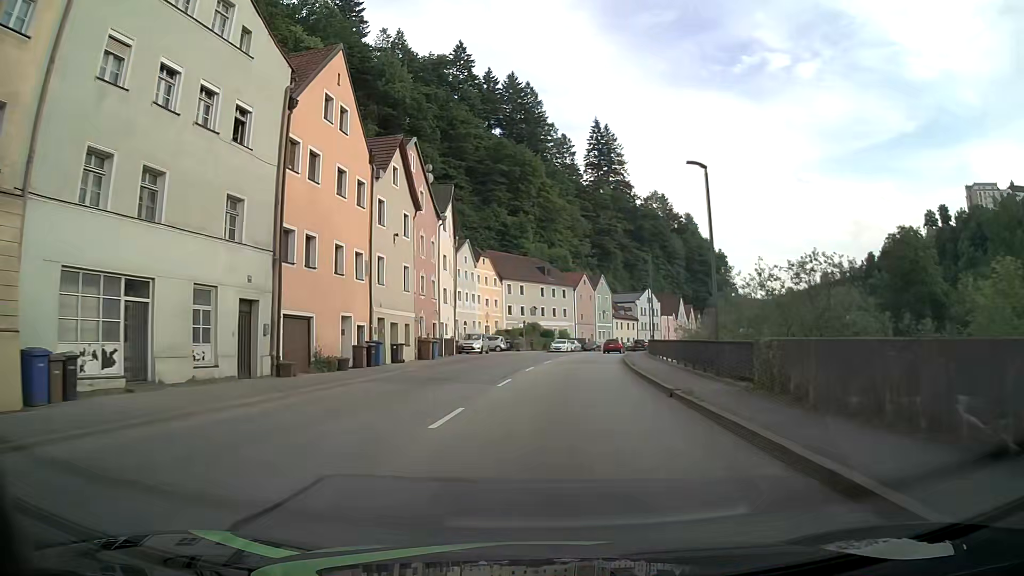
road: primary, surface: asphalt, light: Day
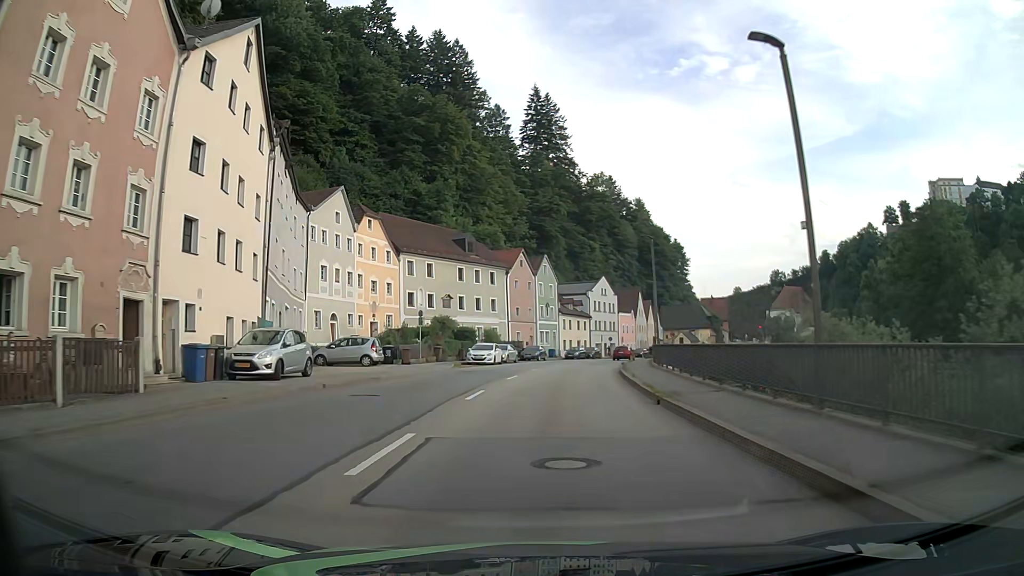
(+1.4, +30.2) m; +5°
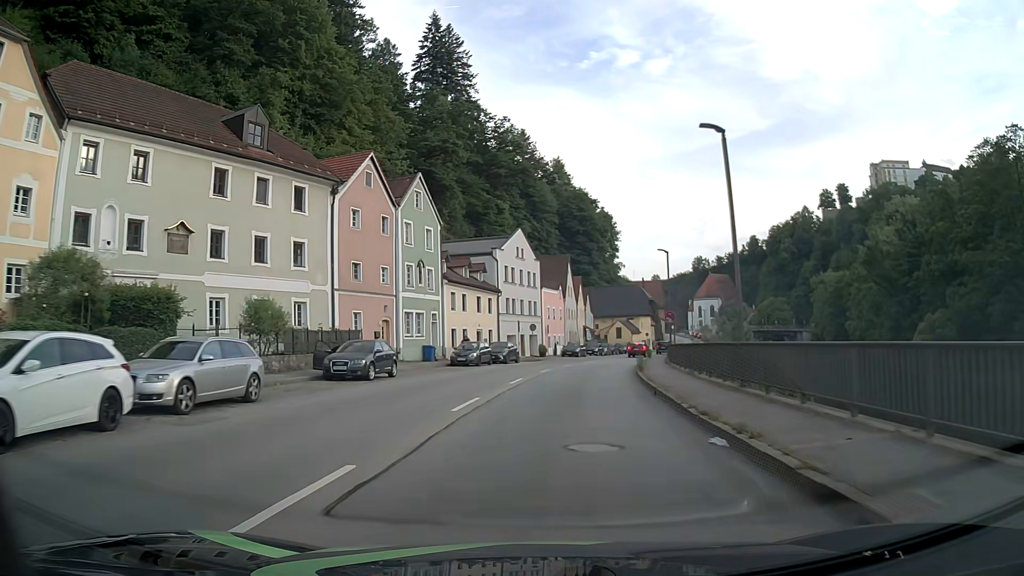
(+2.4, +38.1) m; +8°
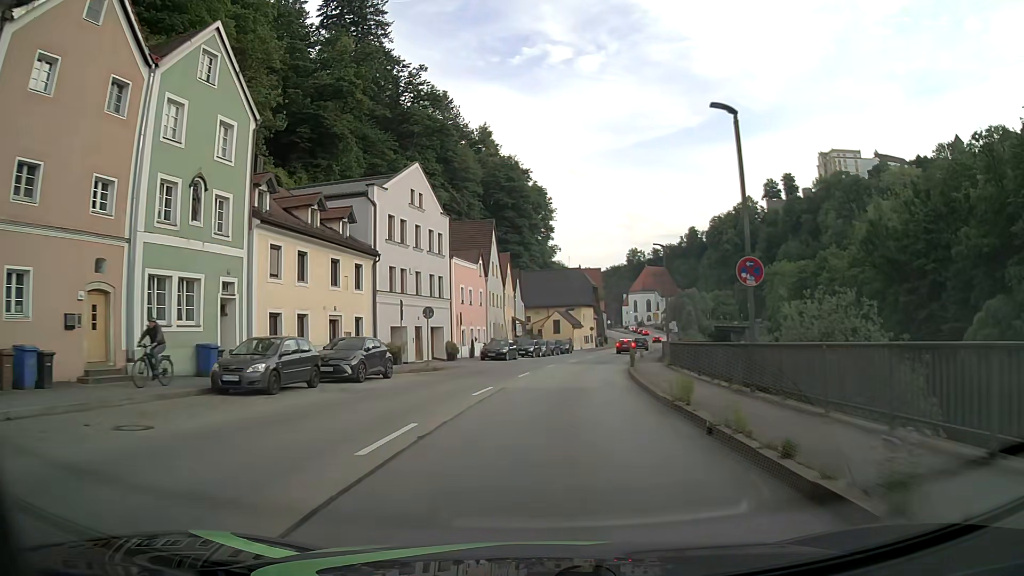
(+1.3, +23.0) m; +6°
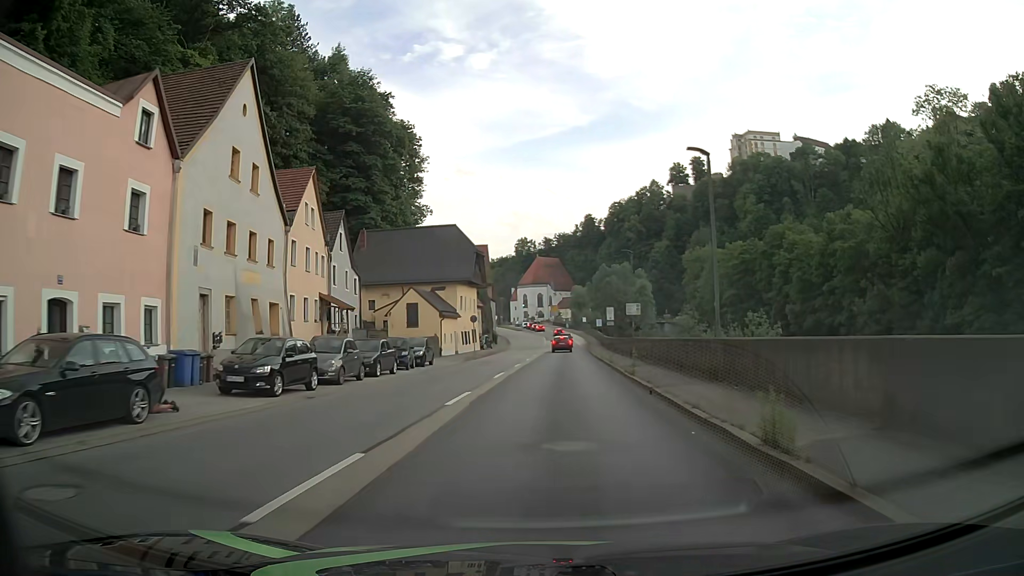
(+3.2, +38.5) m; +10°
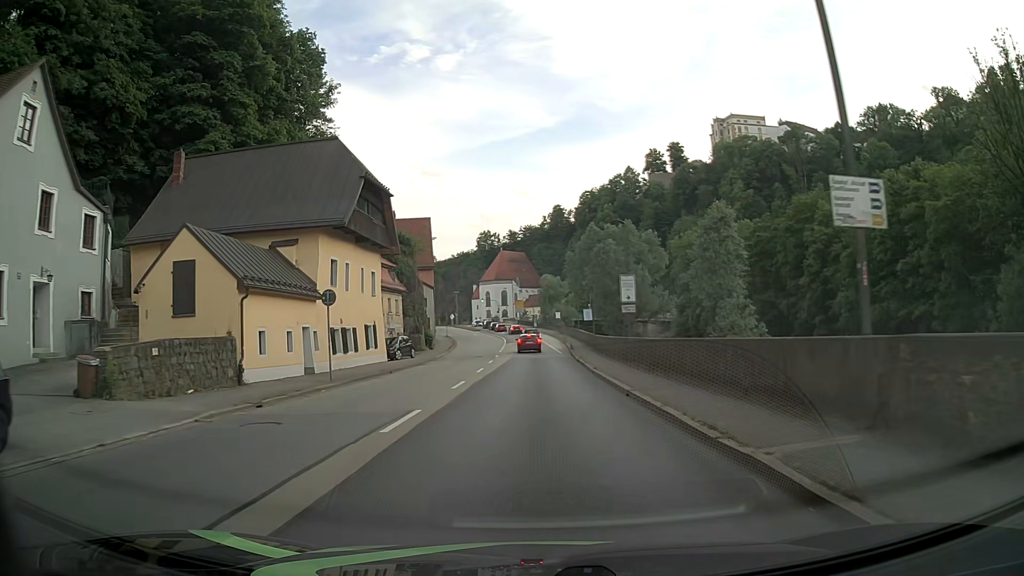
(+1.1, +30.8) m; +3°
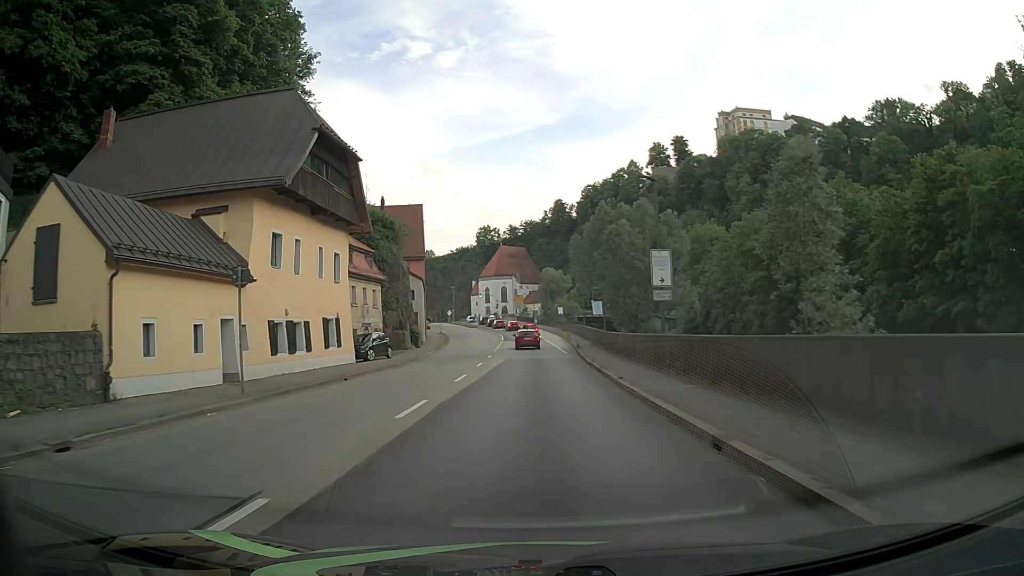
(0.0, +7.6) m; 0°
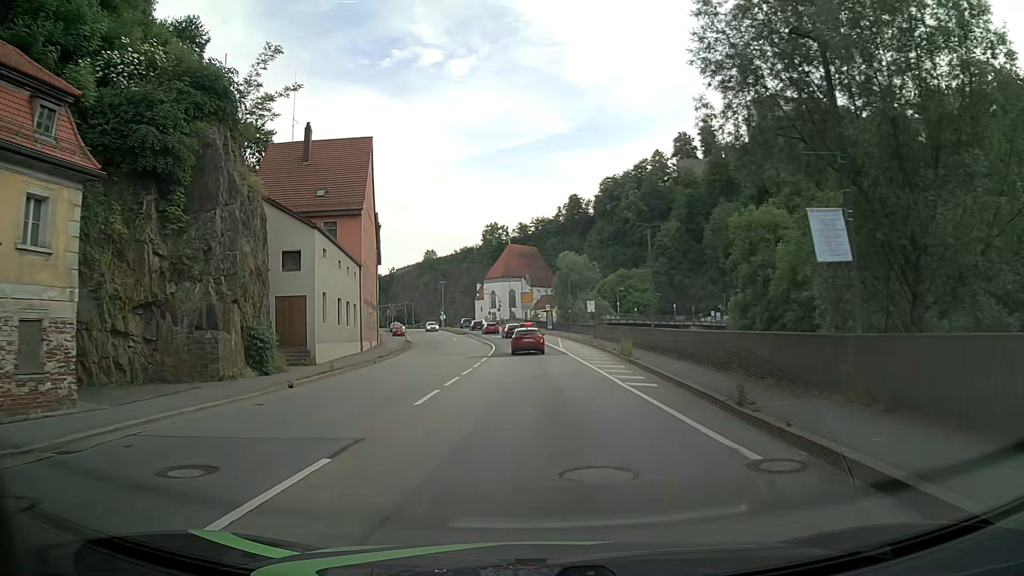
(-0.3, +33.7) m; -2°
(0, +10) (0, +20) (0, +30) (0, +40) (0, +50) (-1, +60) (-3, +70) (-4, +80) (-6, +90) (-8, +99) m
